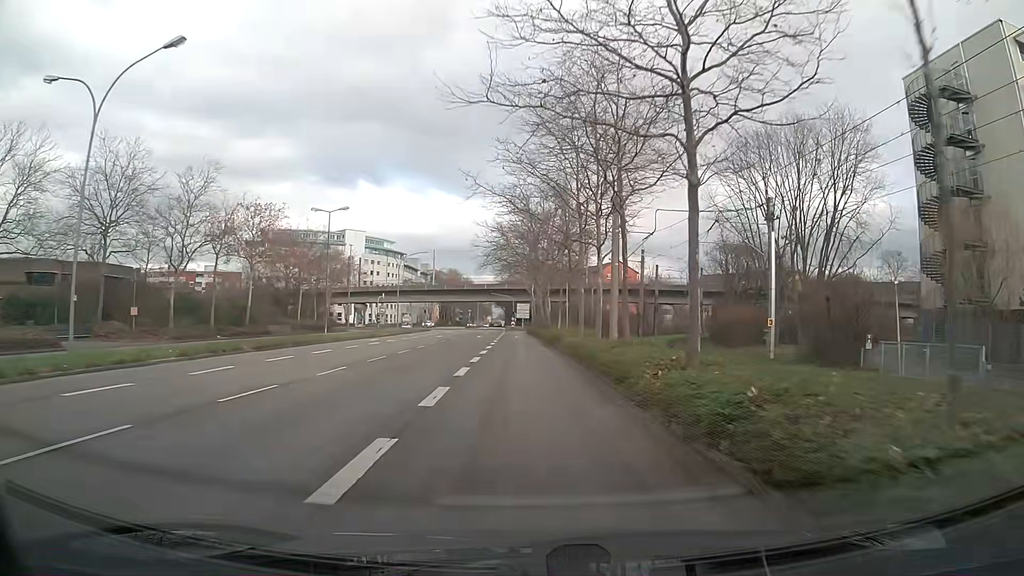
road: secondary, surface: asphalt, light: Day
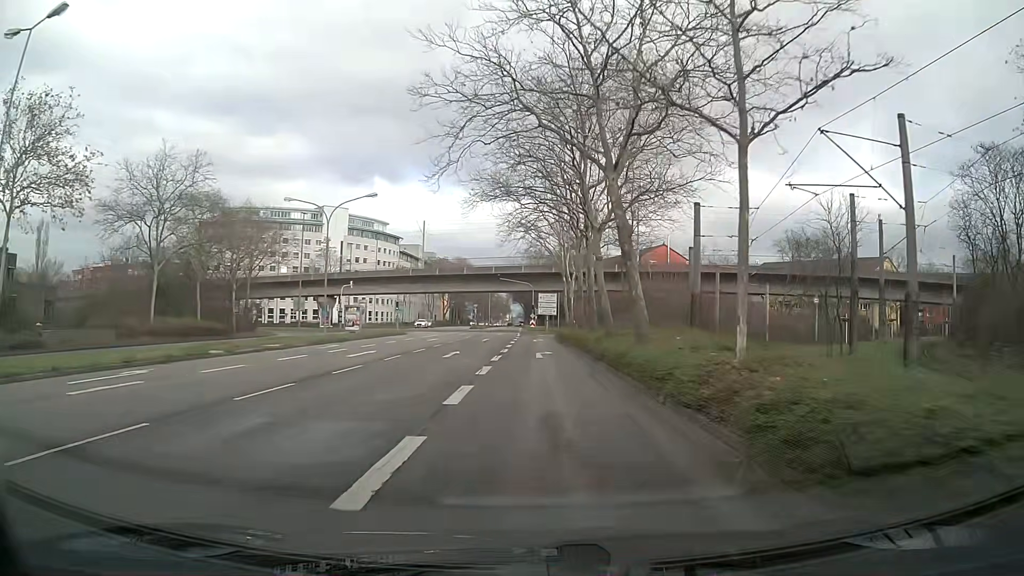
(-0.7, +36.0) m; -1°
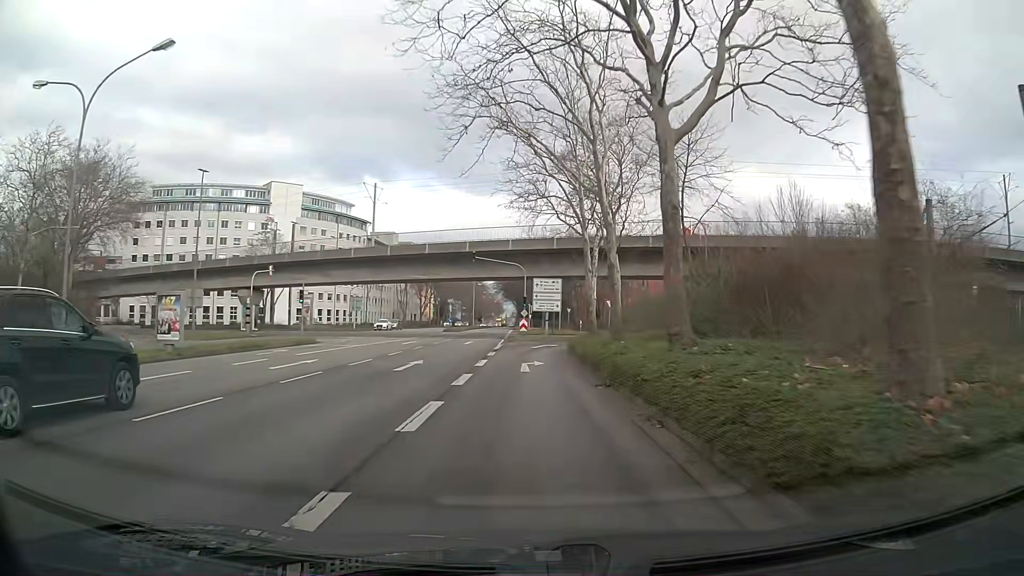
(+0.2, +26.7) m; 0°
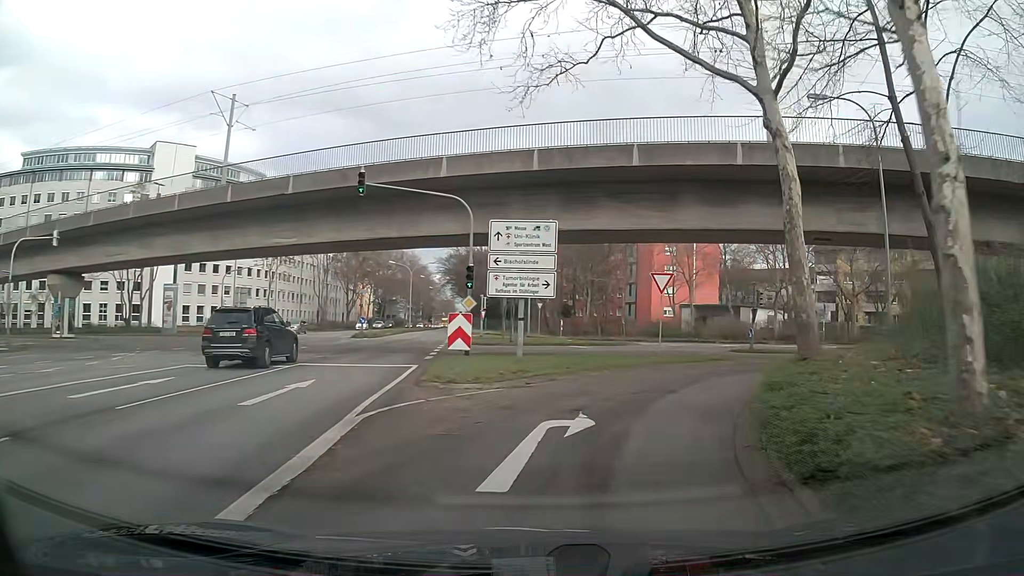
(0.0, +28.5) m; +4°
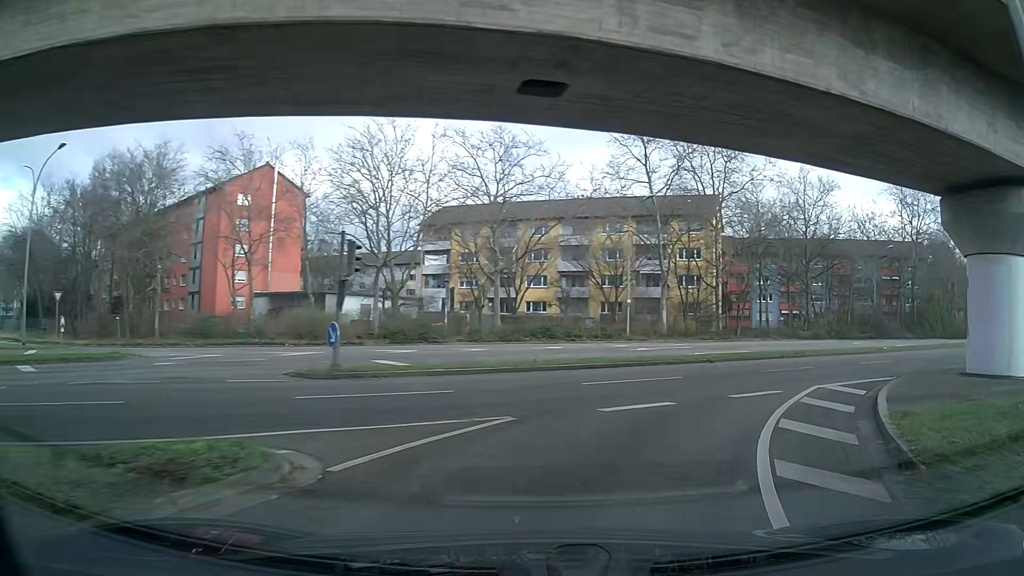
(+5.3, +18.2) m; +35°
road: secondary_link
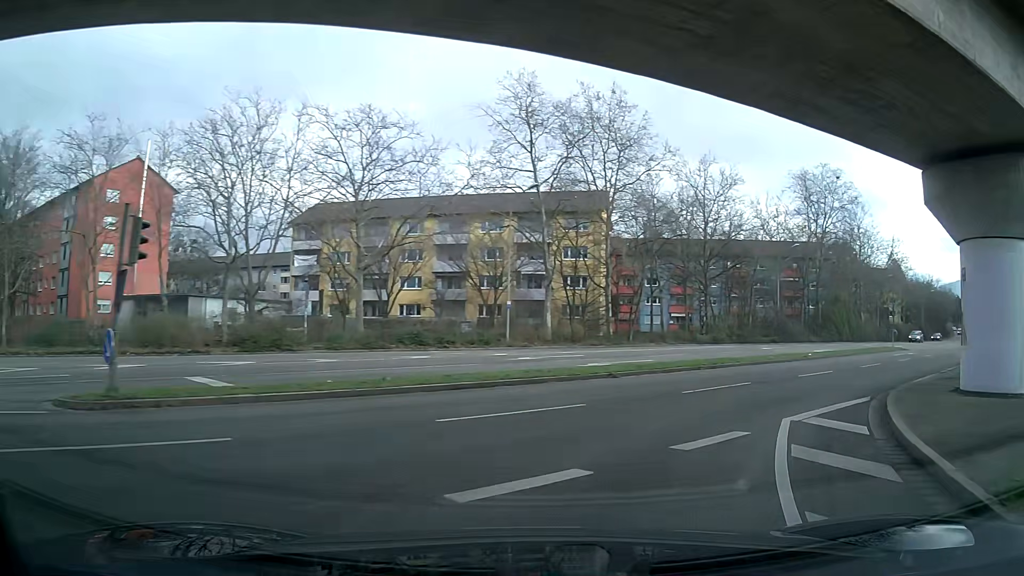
(+0.4, +4.8) m; +10°
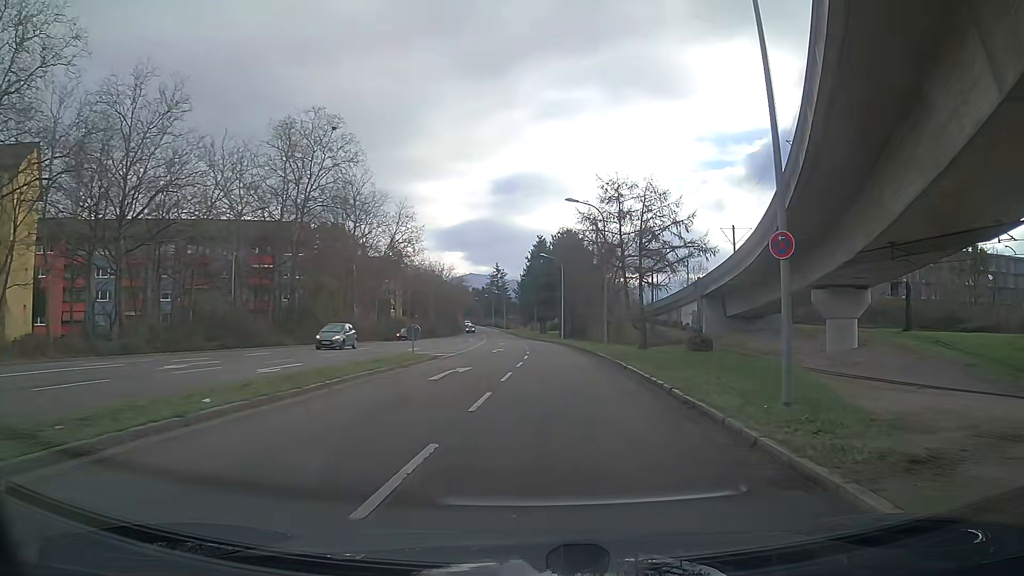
(+8.6, +18.2) m; +44°
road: tertiary
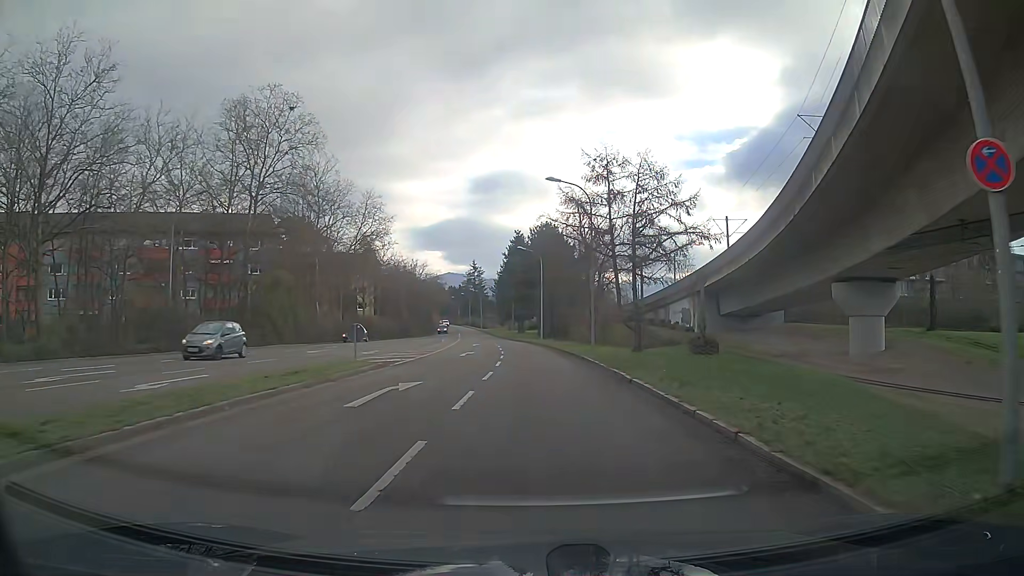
(+0.1, +5.9) m; +3°
(0, +10) (0, +20) (0, +30) (-1, +40) (-1, +50) (-2, +60) (-3, +70) (-4, +80) (-6, +90) (-7, +100) m
